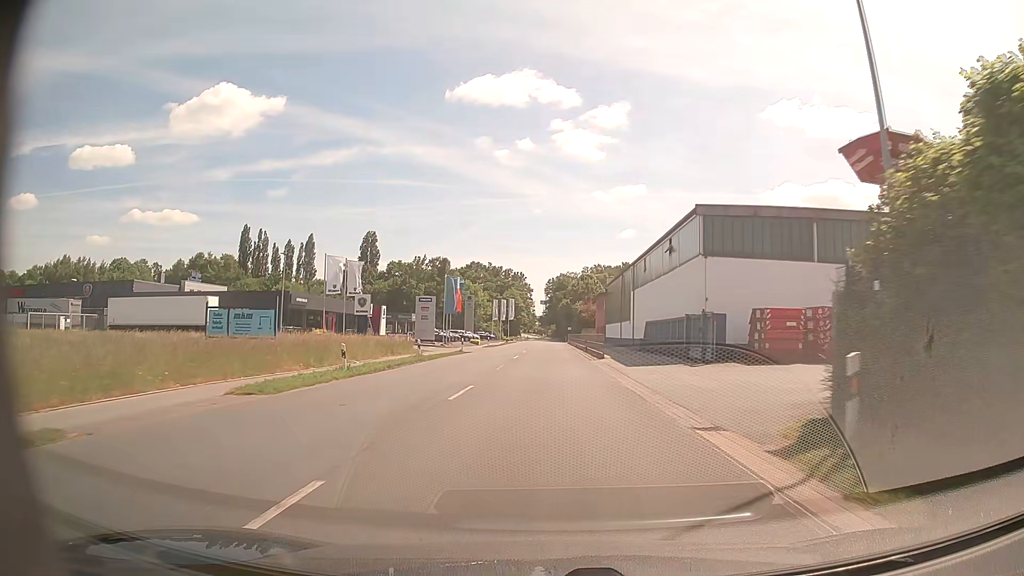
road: secondary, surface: asphalt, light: Day
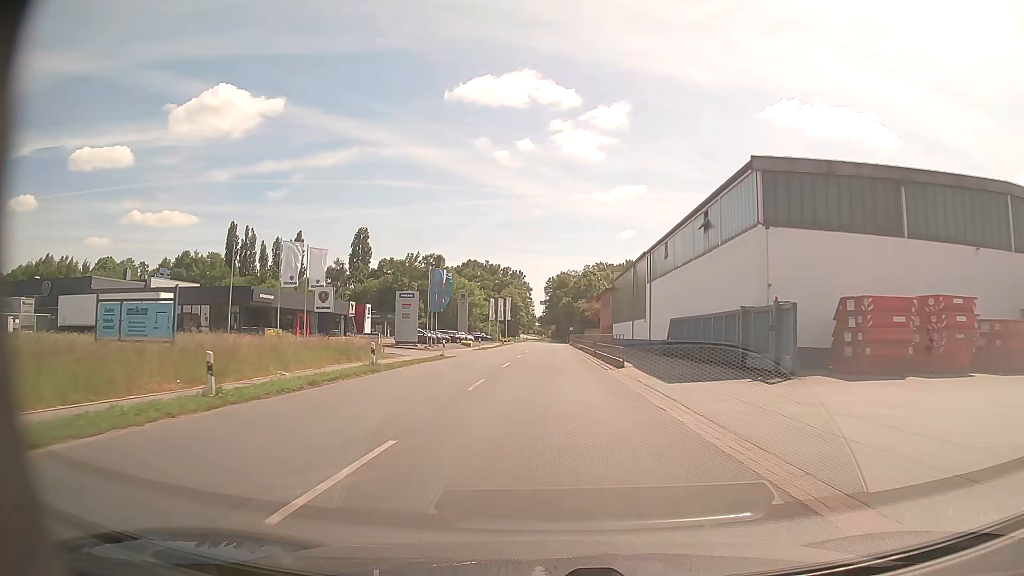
(0.0, +9.3) m; 0°
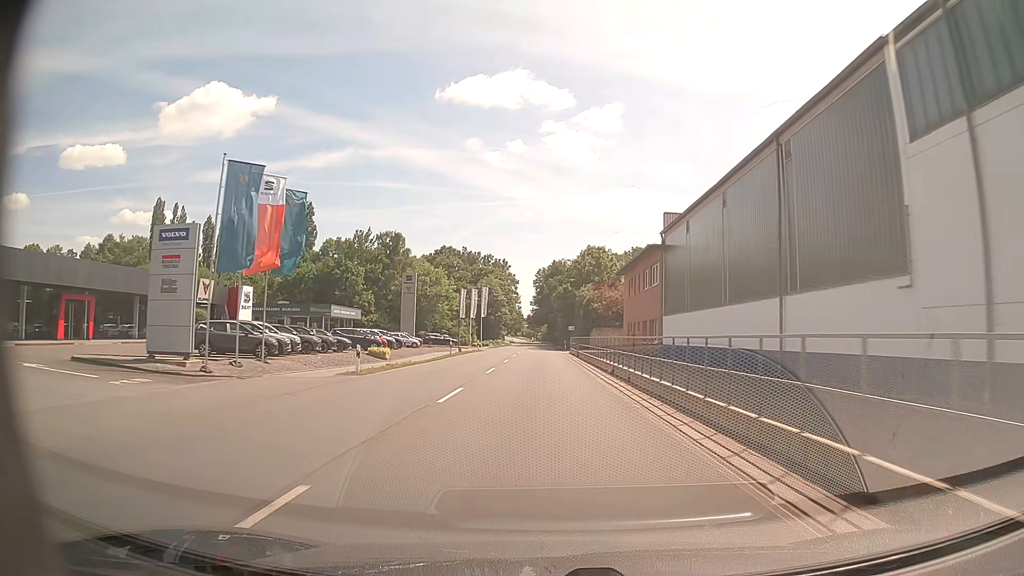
(+0.2, +38.8) m; +1°
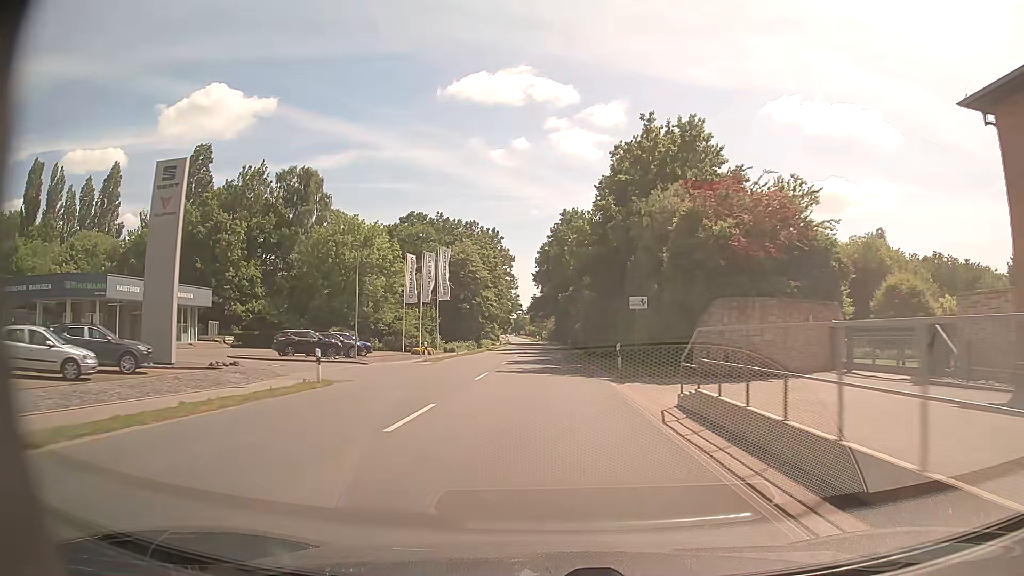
(-0.2, +52.4) m; 0°
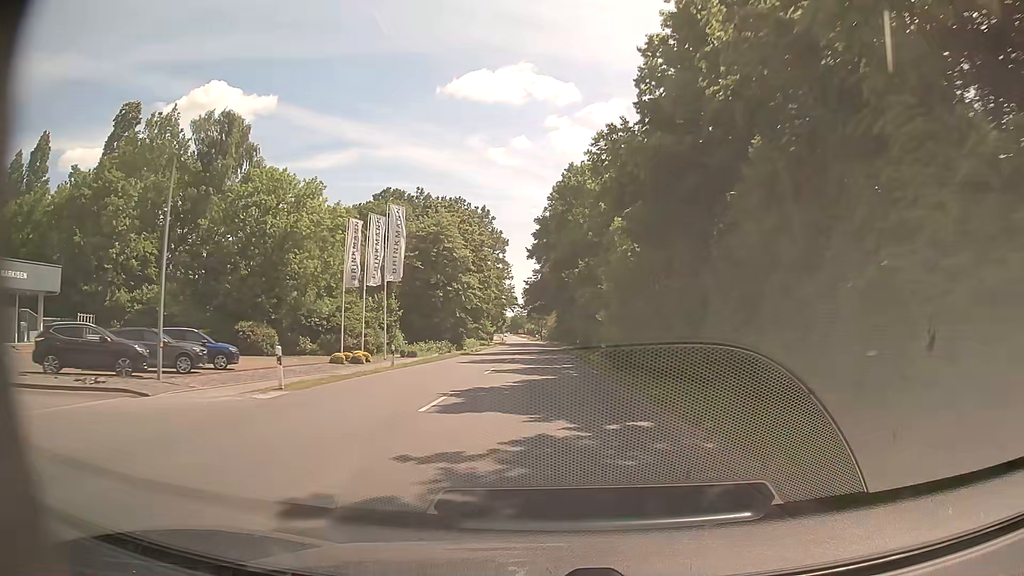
(-0.1, +21.6) m; 0°
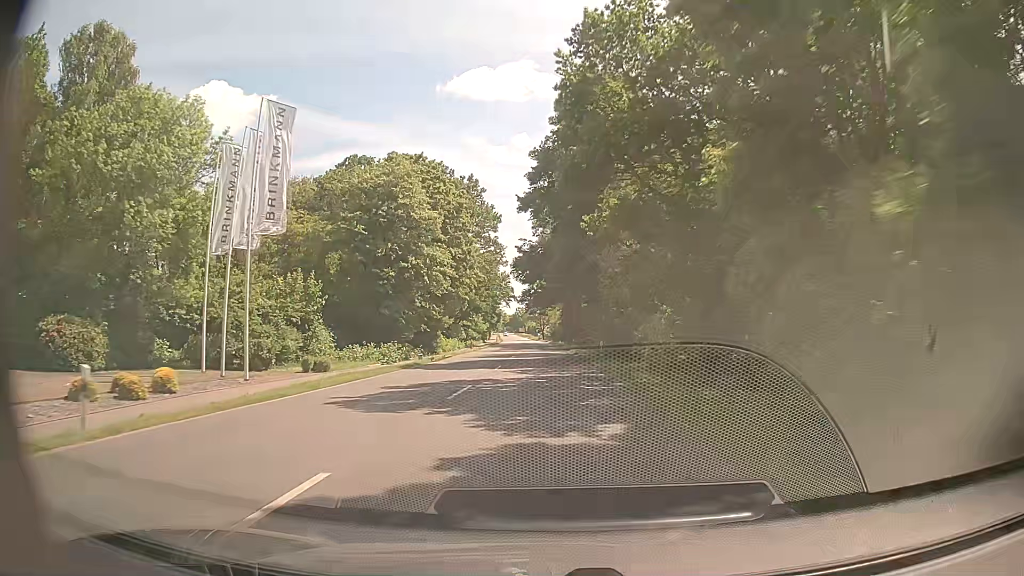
(0.0, +21.4) m; 0°
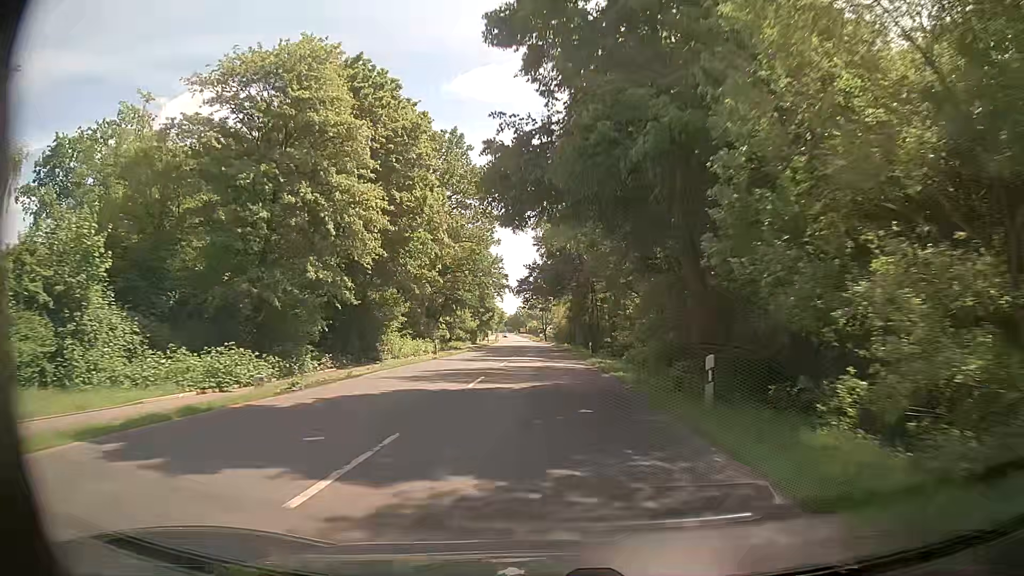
(0.0, +21.2) m; 0°
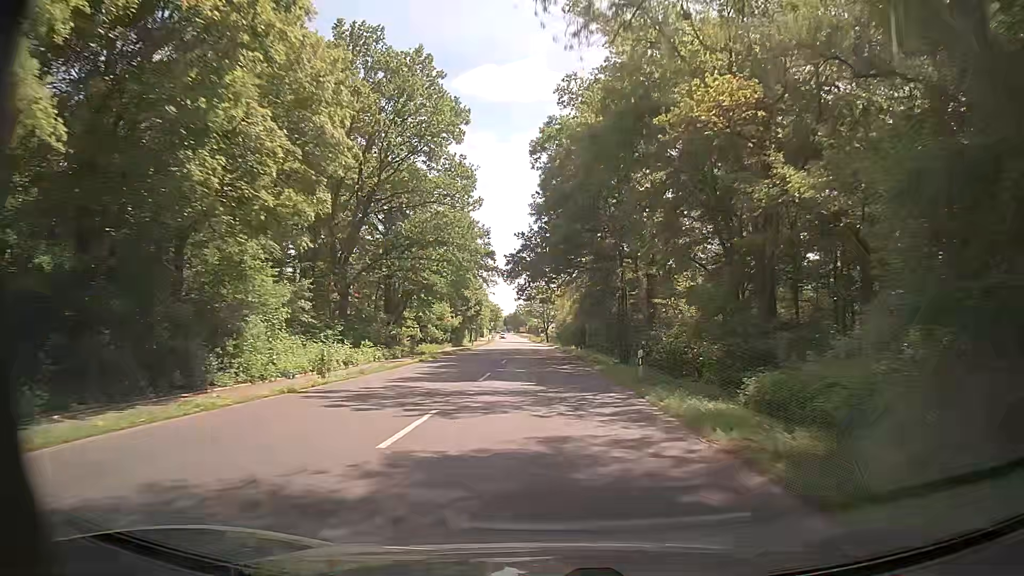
(0.0, +21.2) m; 0°
(0, +10) (0, +20) (0, +30) (-1, +40) (-1, +50) (-1, +60) (-2, +70) (-2, +80) (-3, +90) (-3, +100) m
